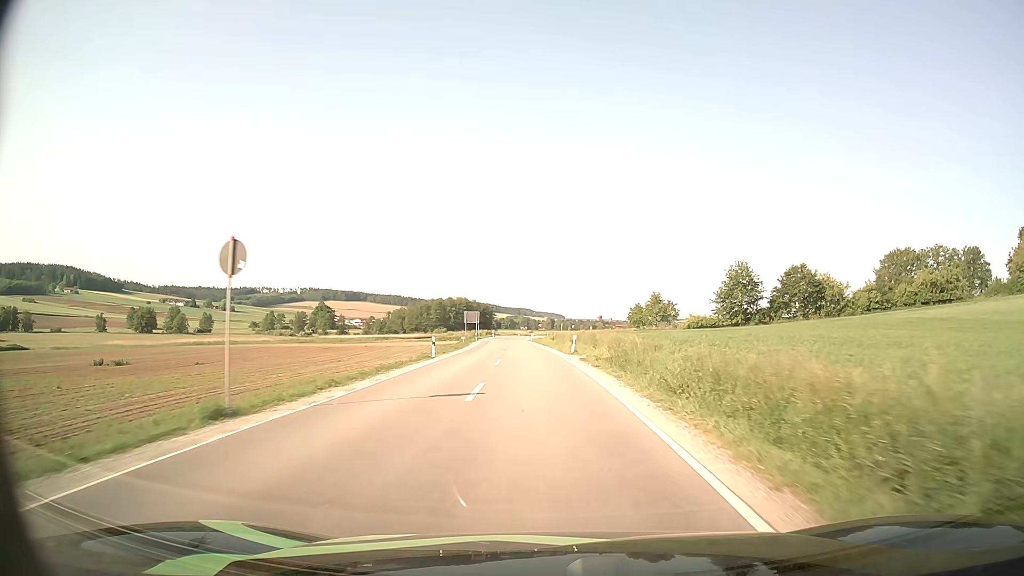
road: secondary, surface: asphalt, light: Day
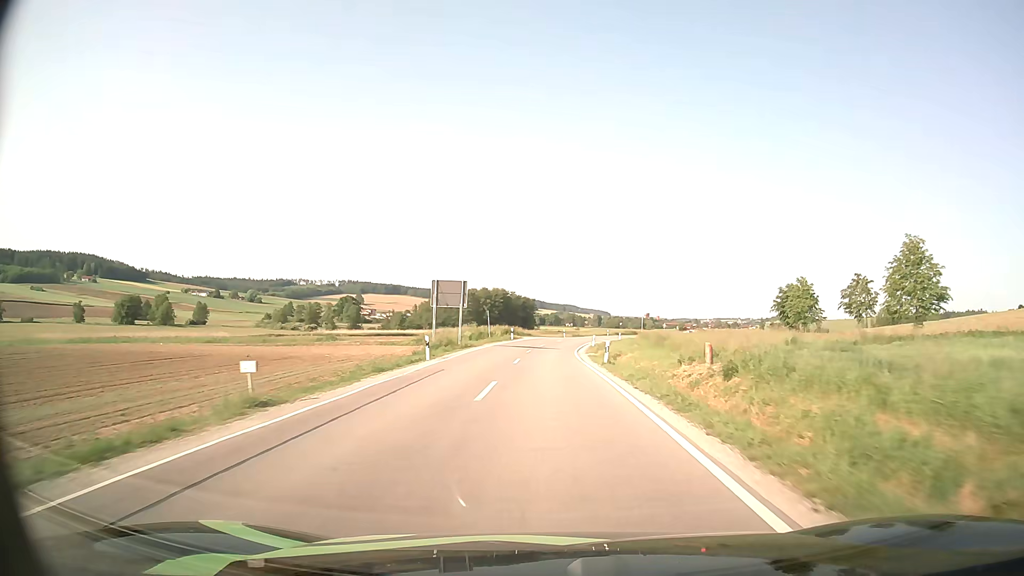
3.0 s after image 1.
(-2.8, +59.9) m; -4°
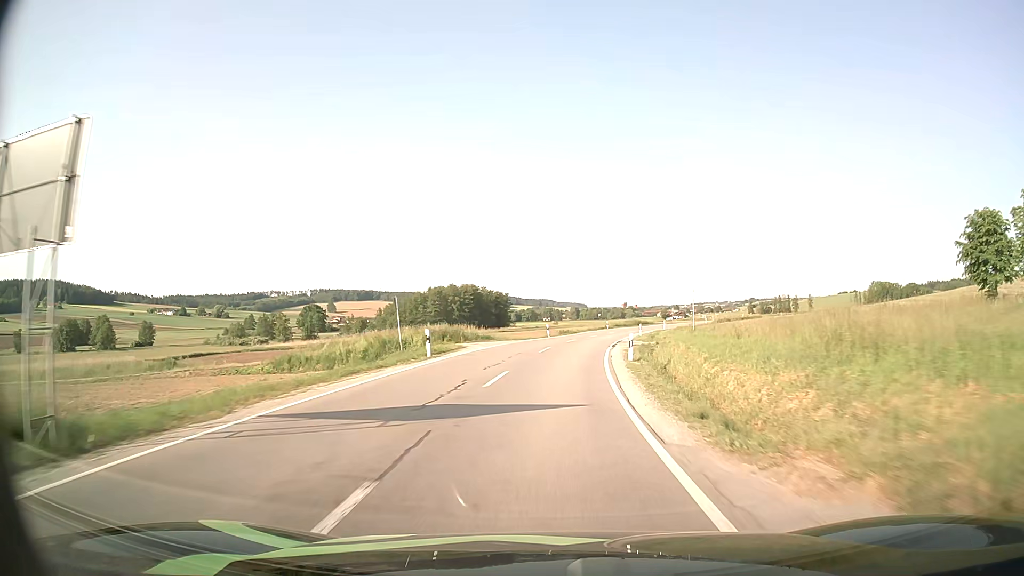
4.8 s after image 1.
(+0.3, +34.3) m; +2°
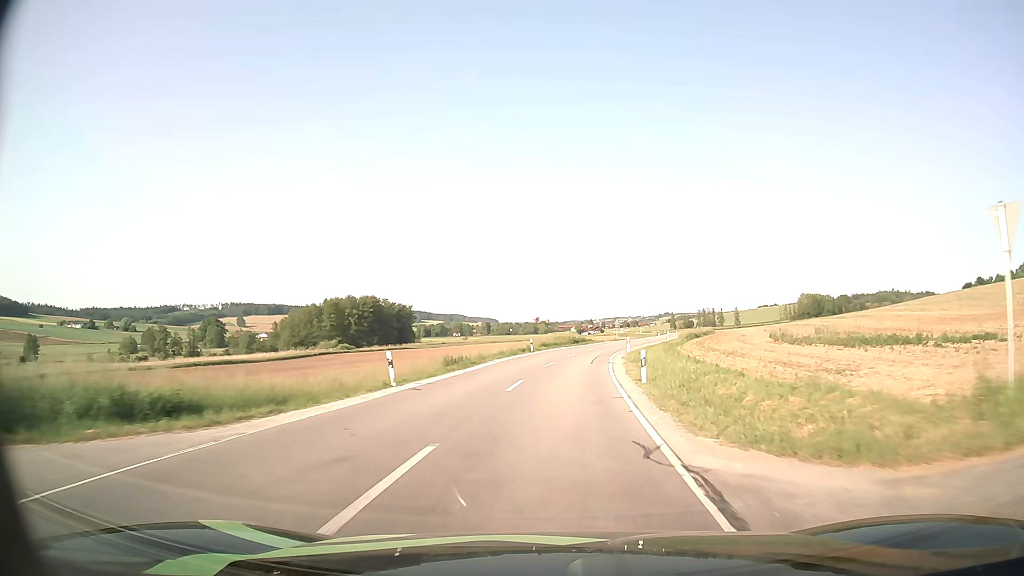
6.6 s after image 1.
(+1.7, +33.3) m; +7°
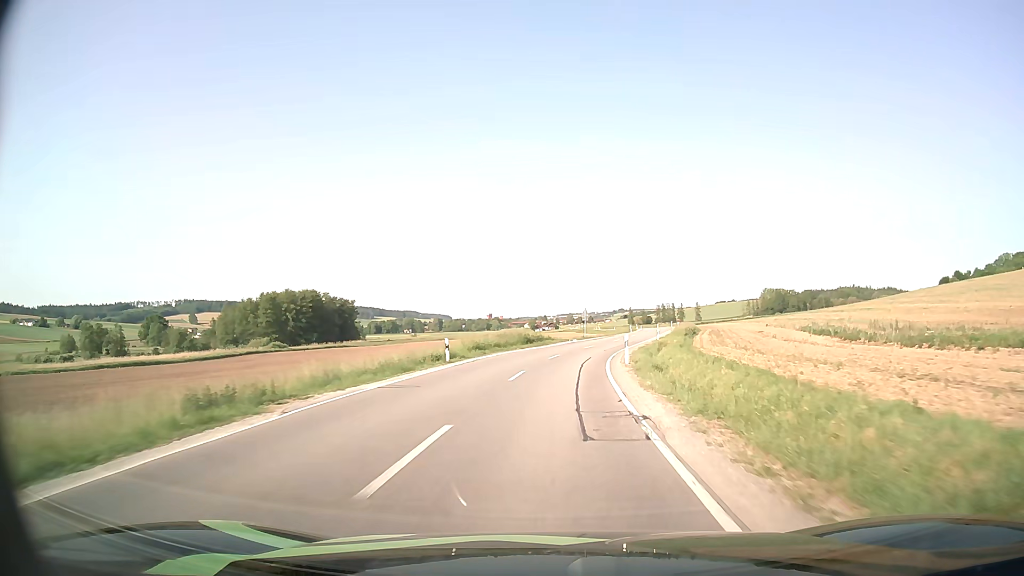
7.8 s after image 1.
(+0.9, +22.6) m; +4°
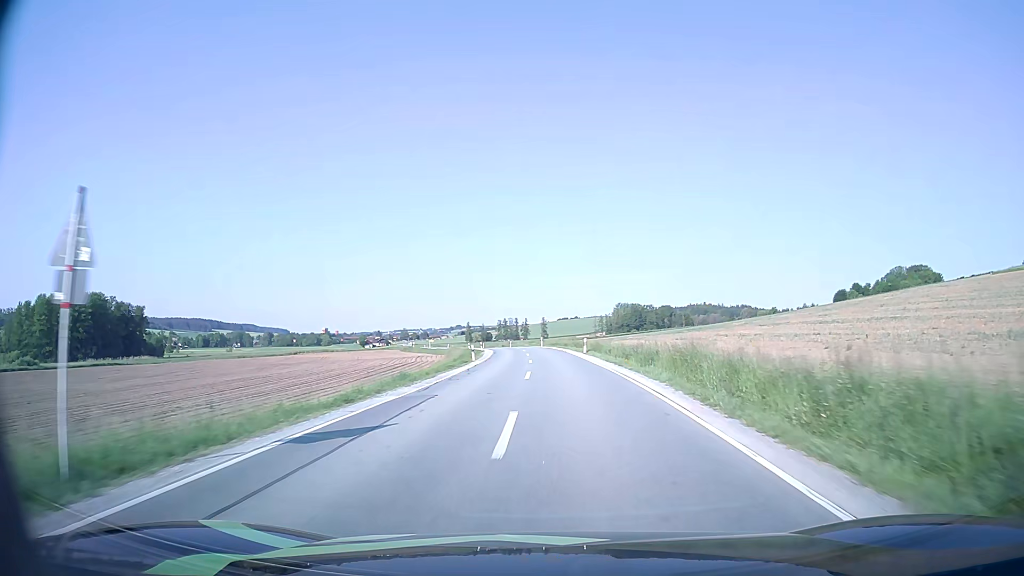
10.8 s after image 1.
(+6.4, +57.7) m; +14°
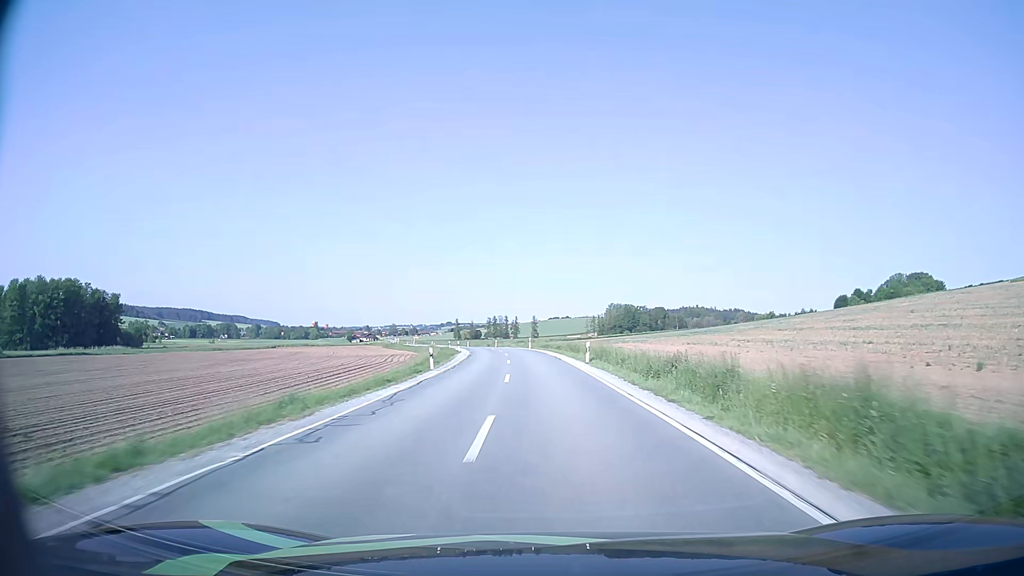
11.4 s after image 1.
(+0.1, +12.0) m; +1°
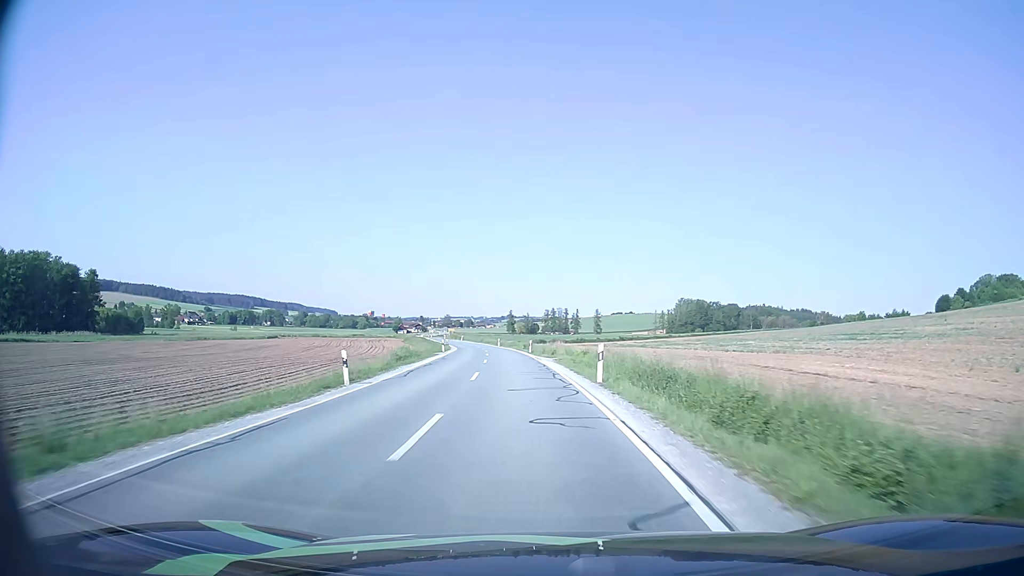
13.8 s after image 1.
(-1.1, +48.4) m; -5°
(0, +10) (-1, +20) (-1, +30) (-2, +40) (-3, +50) (-4, +60) (-6, +70) (-7, +80) (-9, +89) (-11, +99) m
